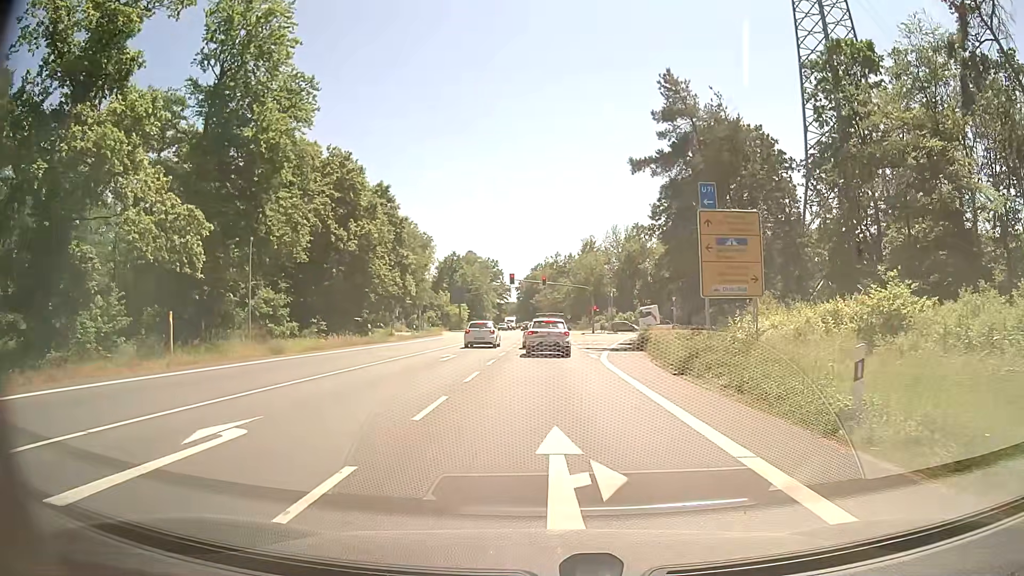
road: primary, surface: asphalt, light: Day
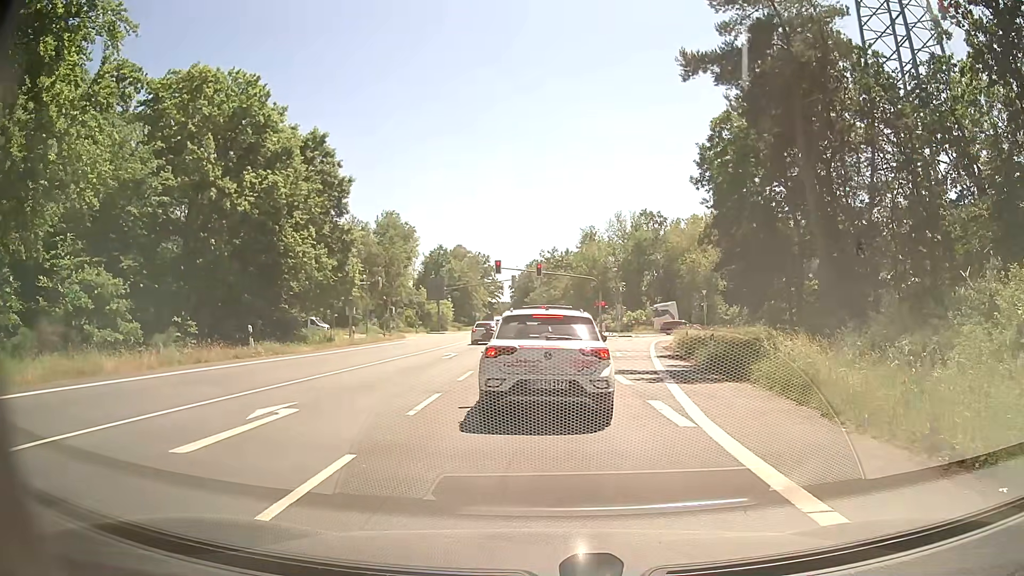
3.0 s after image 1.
(+0.1, +17.2) m; 0°
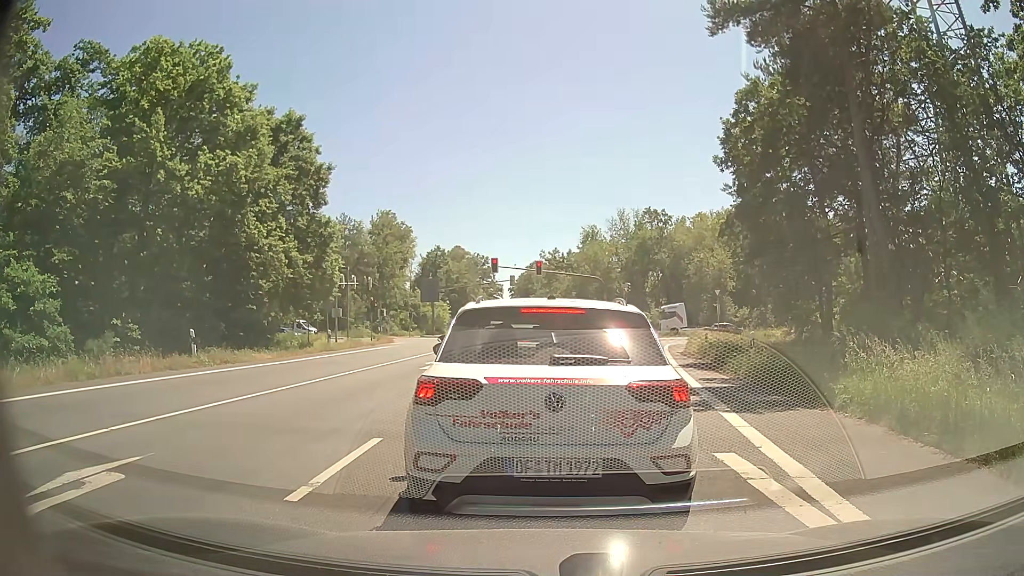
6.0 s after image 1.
(0.0, +4.4) m; -1°
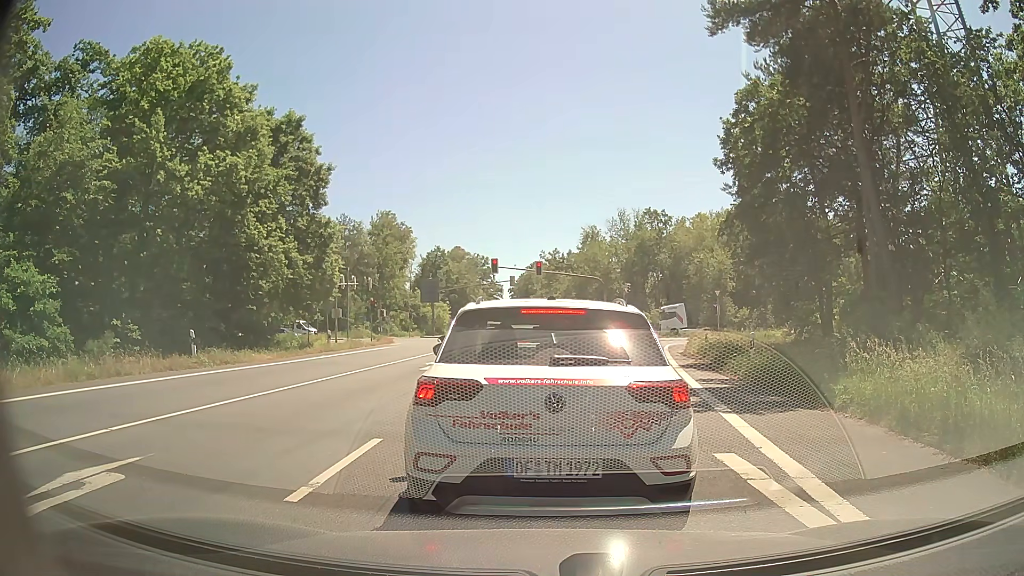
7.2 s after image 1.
(0.0, 0.0) m; 0°
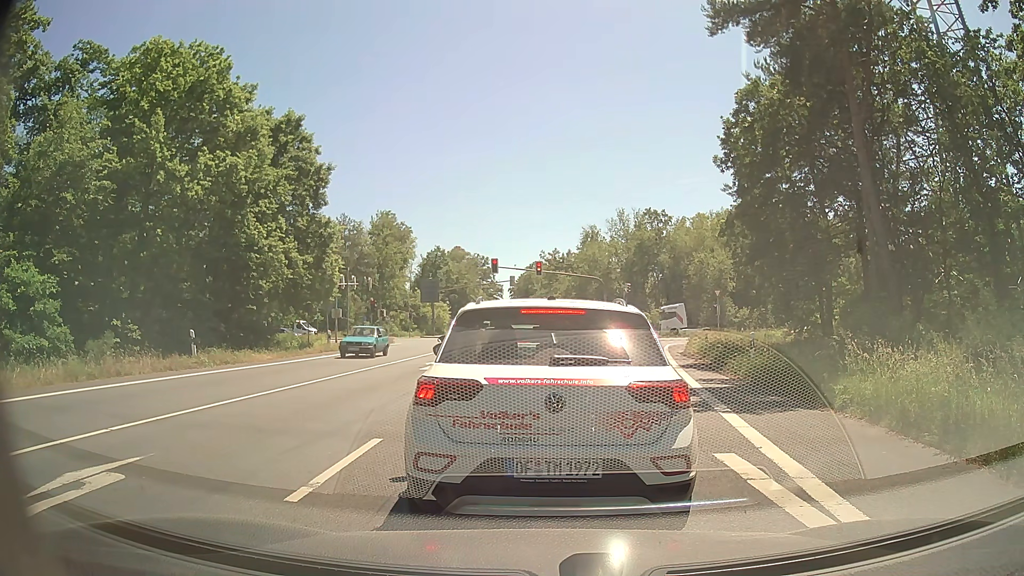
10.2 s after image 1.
(0.0, 0.0) m; 0°
(0, +10) (0, +20) (0, +30) (0, +40) (0, +50) (0, +60) (+1, +70) (+1, +80) (+1, +90) (+1, +100) m
